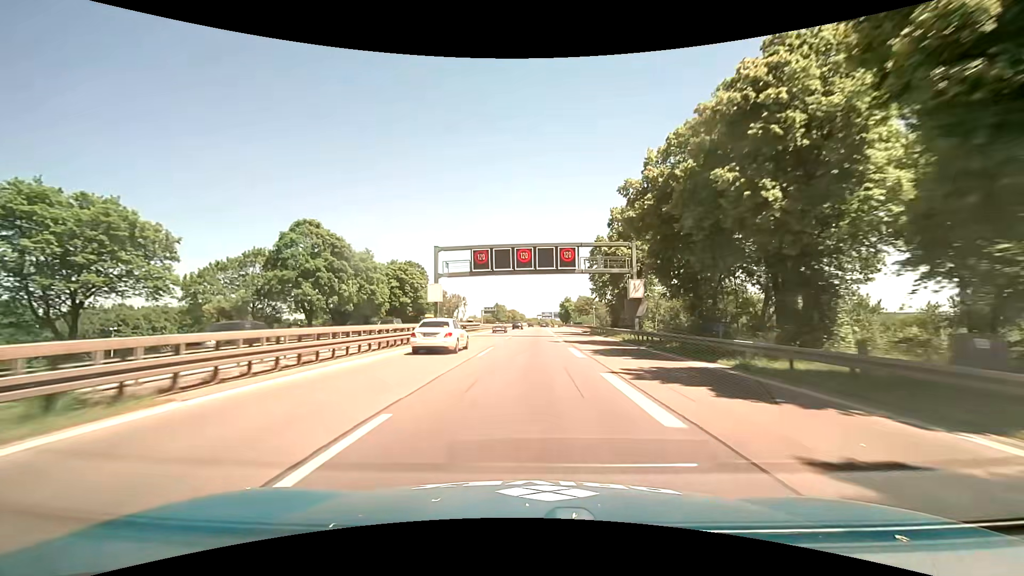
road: motorway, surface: asphalt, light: Day
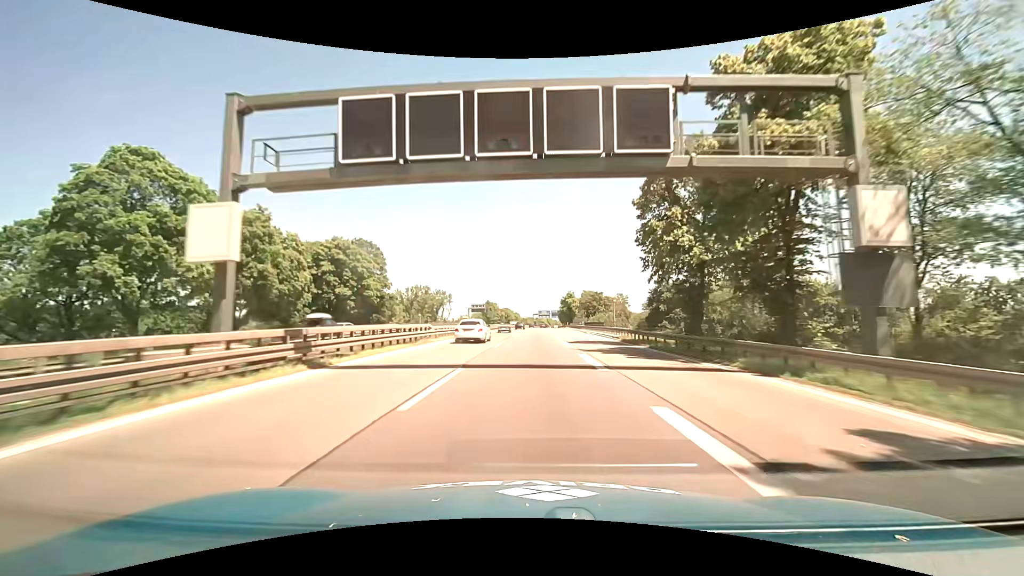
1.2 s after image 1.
(+0.1, +29.3) m; 0°
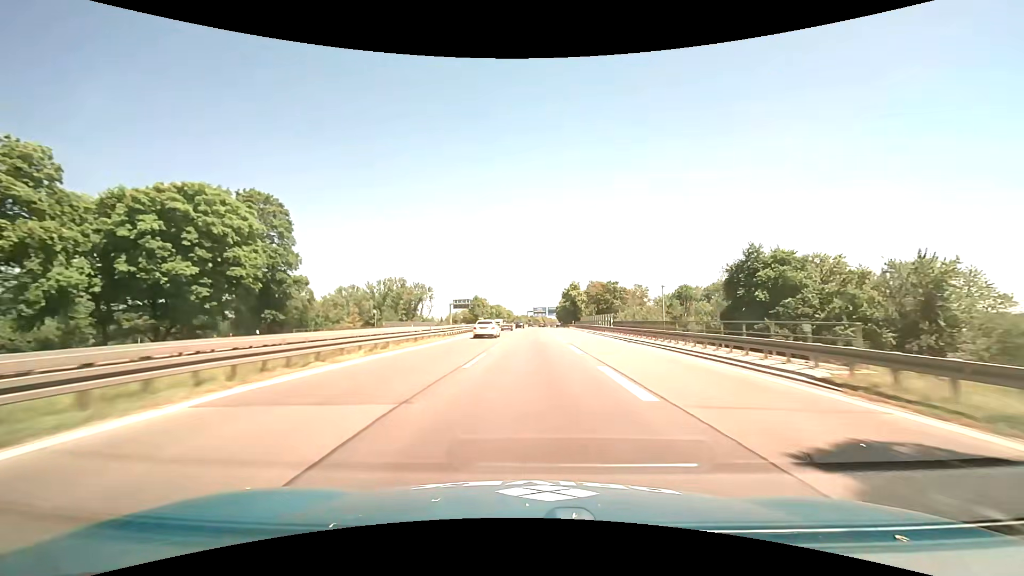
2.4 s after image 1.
(+0.1, +29.3) m; +1°
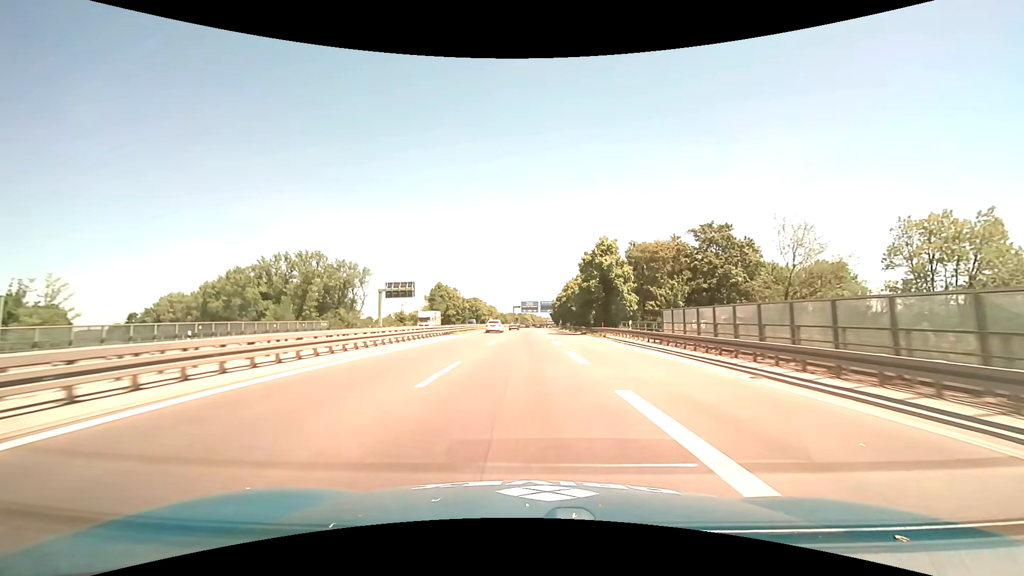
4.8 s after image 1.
(+0.4, +59.1) m; +1°
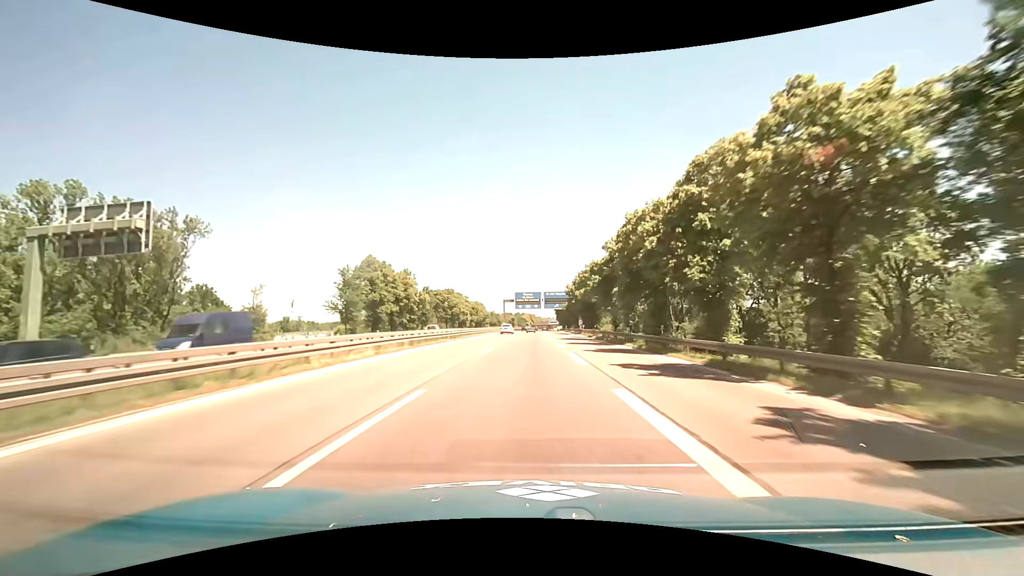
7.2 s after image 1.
(+0.1, +60.0) m; 0°
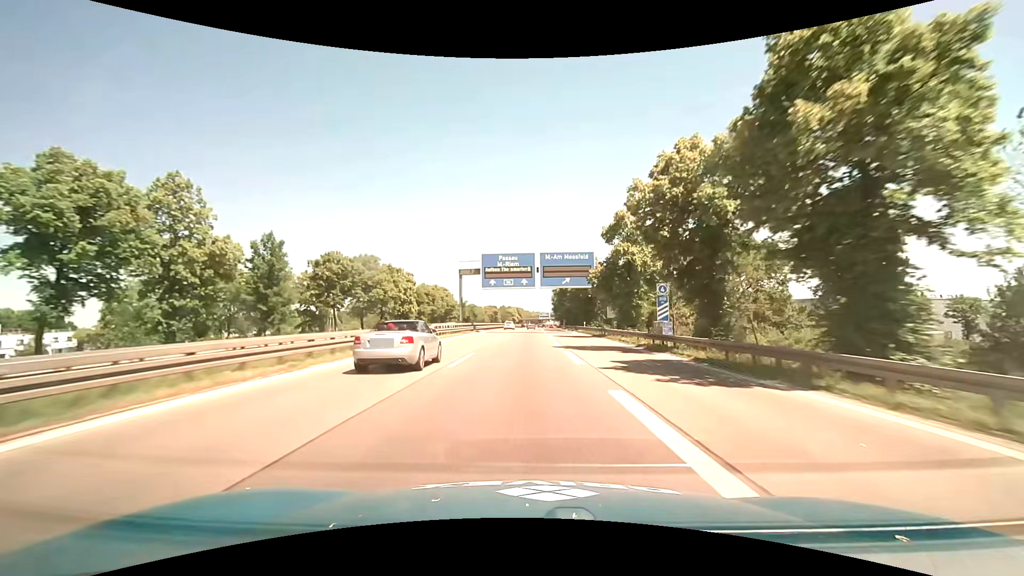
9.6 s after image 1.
(+0.6, +61.5) m; +1°
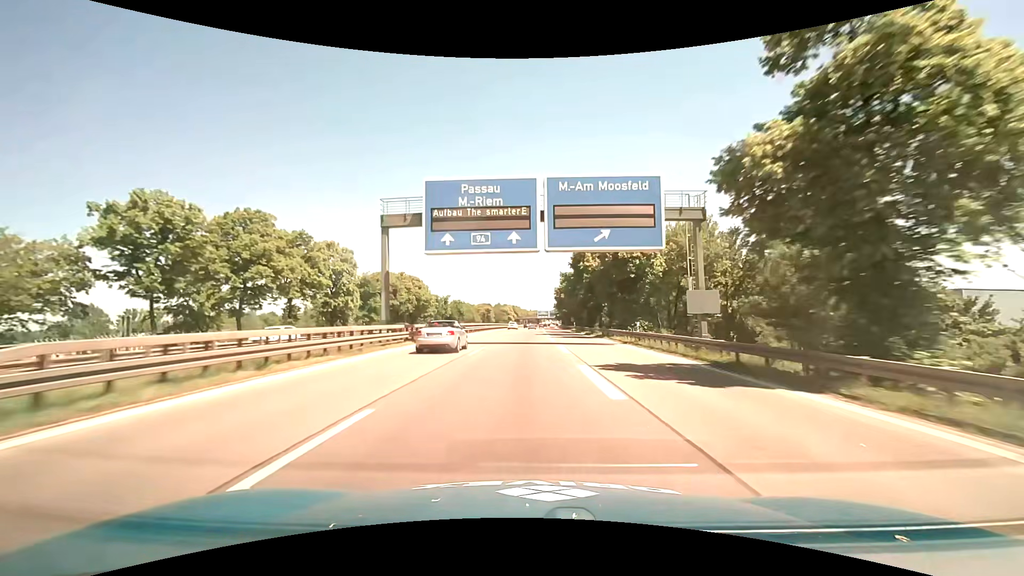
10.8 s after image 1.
(+0.1, +31.3) m; 0°
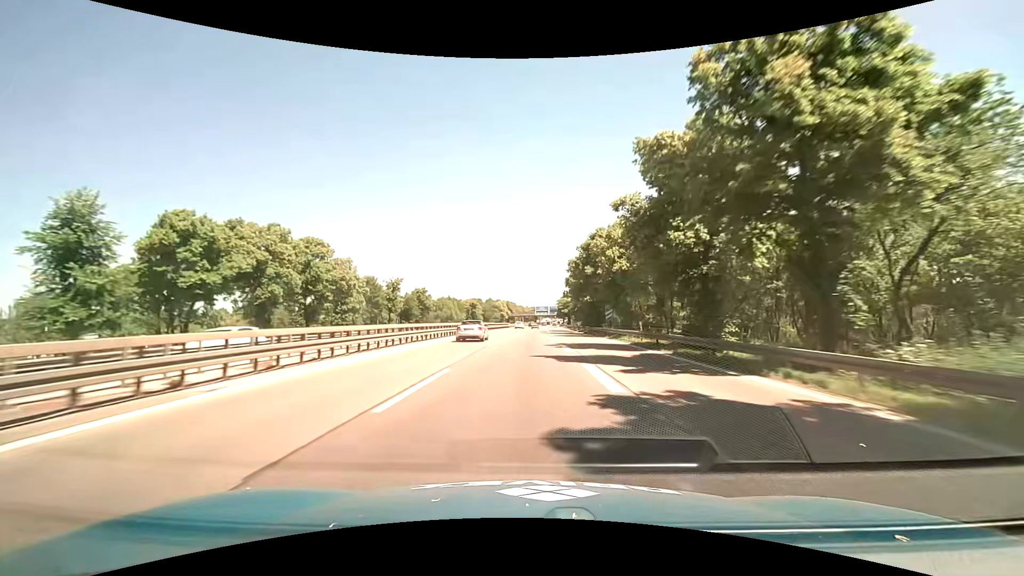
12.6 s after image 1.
(+0.1, +47.8) m; 0°
(0, +10) (0, +20) (0, +30) (0, +40) (0, +50) (0, +60) (+1, +70) (+1, +80) (+1, +90) (+1, +100) m
